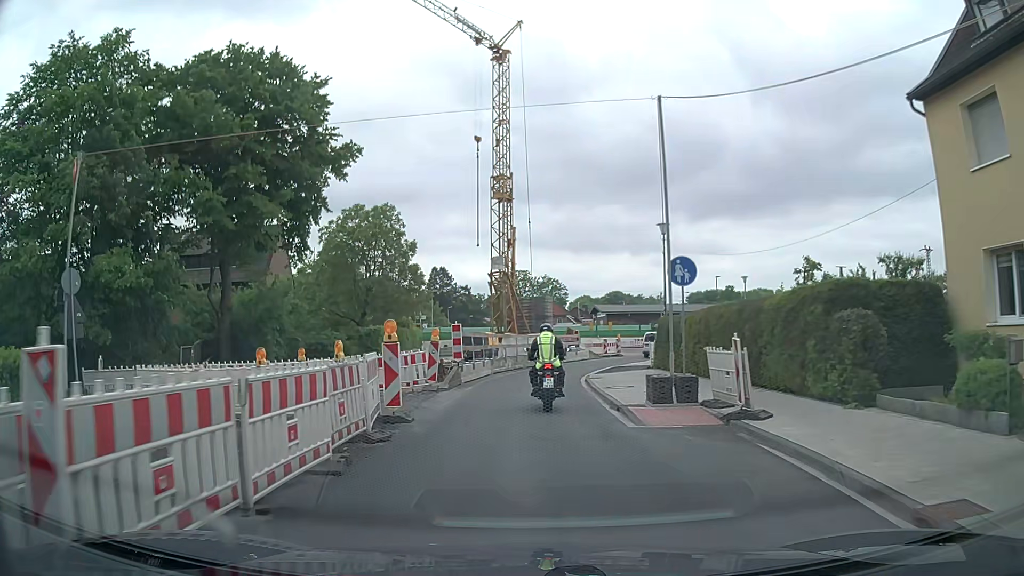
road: secondary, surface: asphalt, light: Day
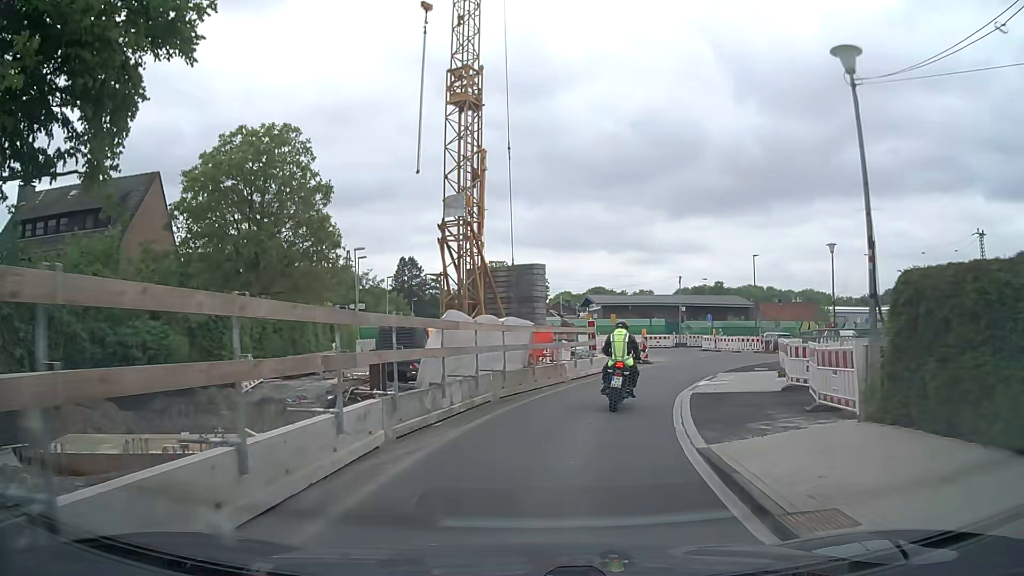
(+0.1, +18.4) m; +2°
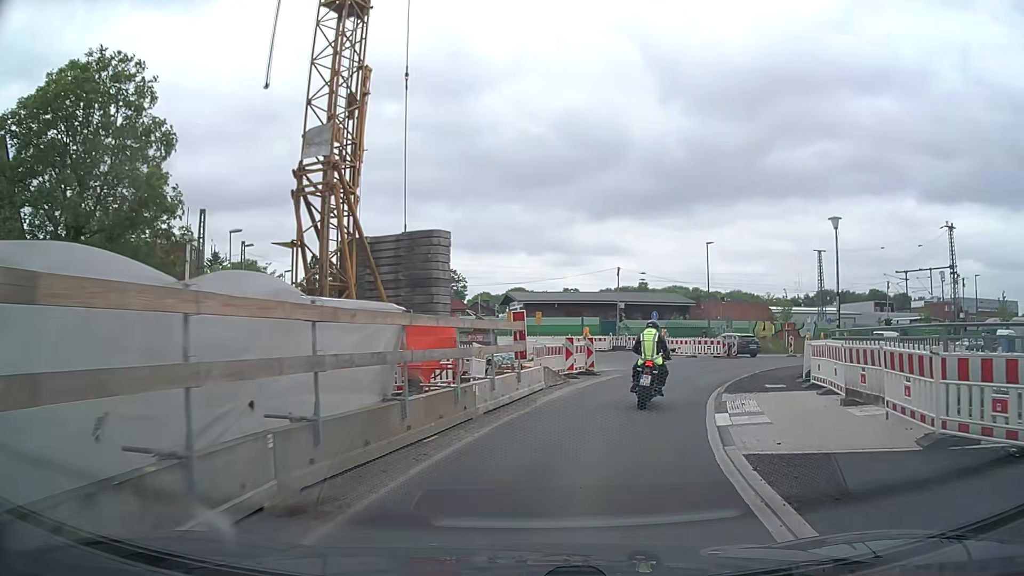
(+0.4, +8.9) m; +7°
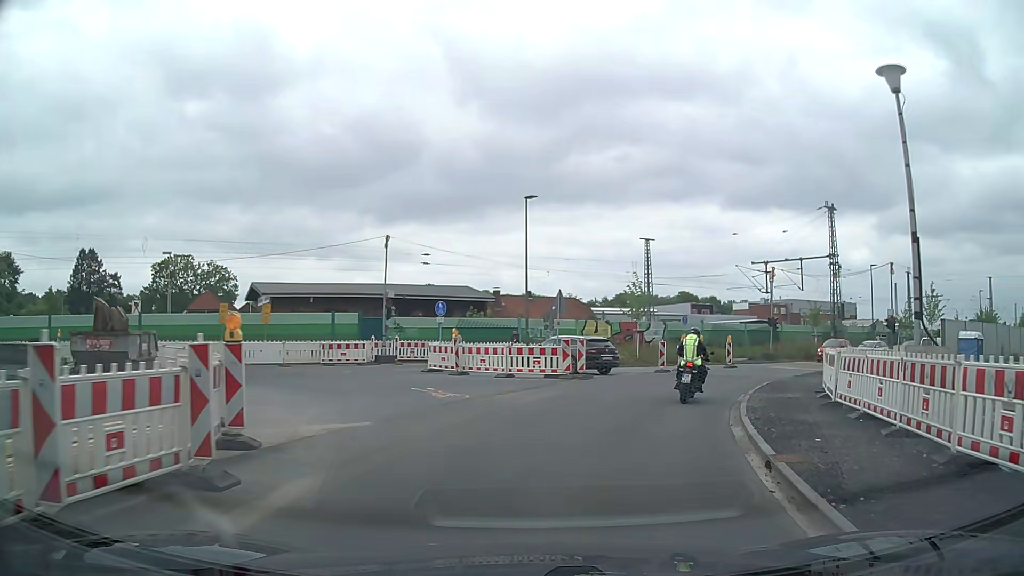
(+2.6, +17.0) m; +18°
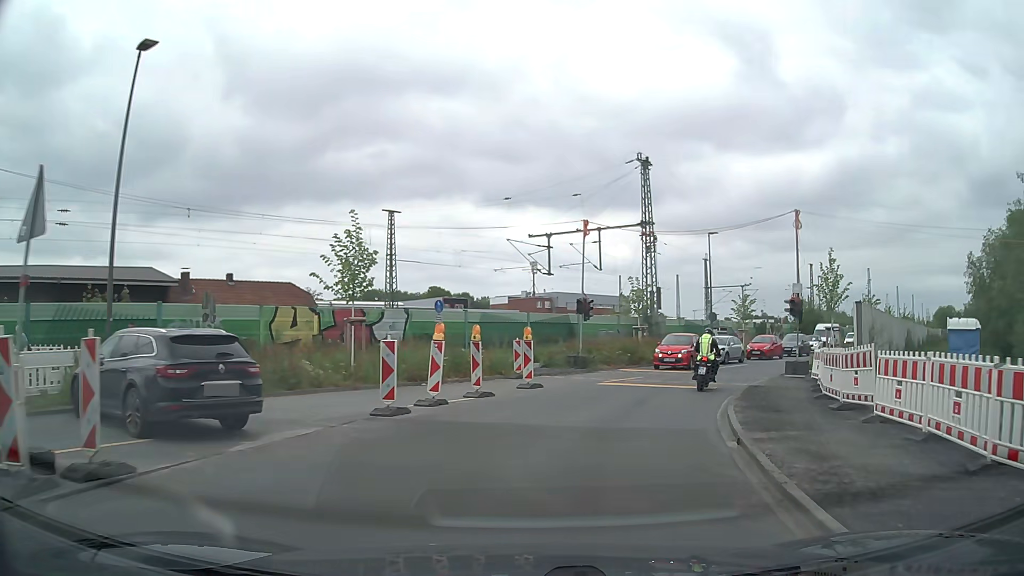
(+3.2, +16.8) m; +21°
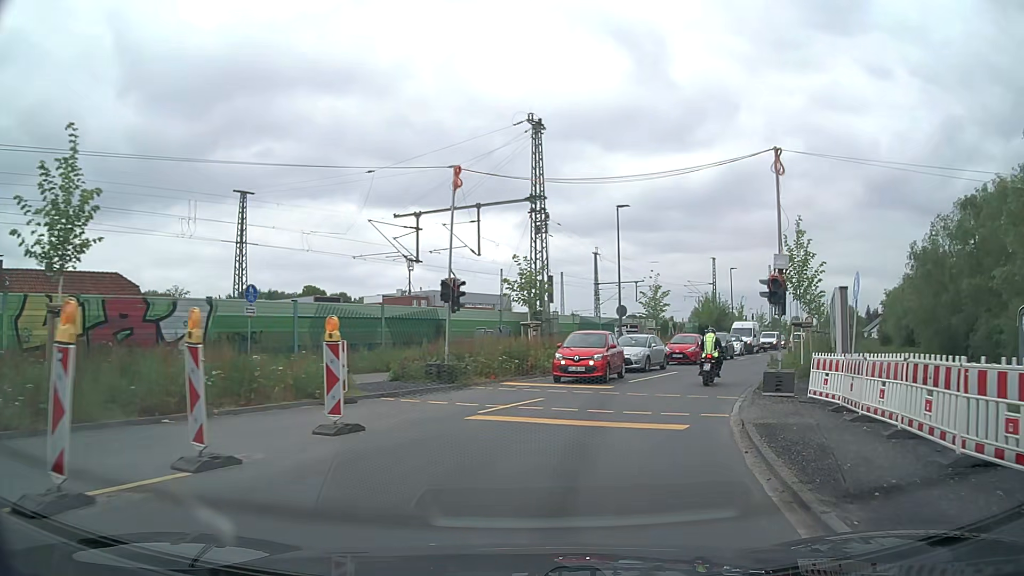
(+0.8, +8.9) m; +10°
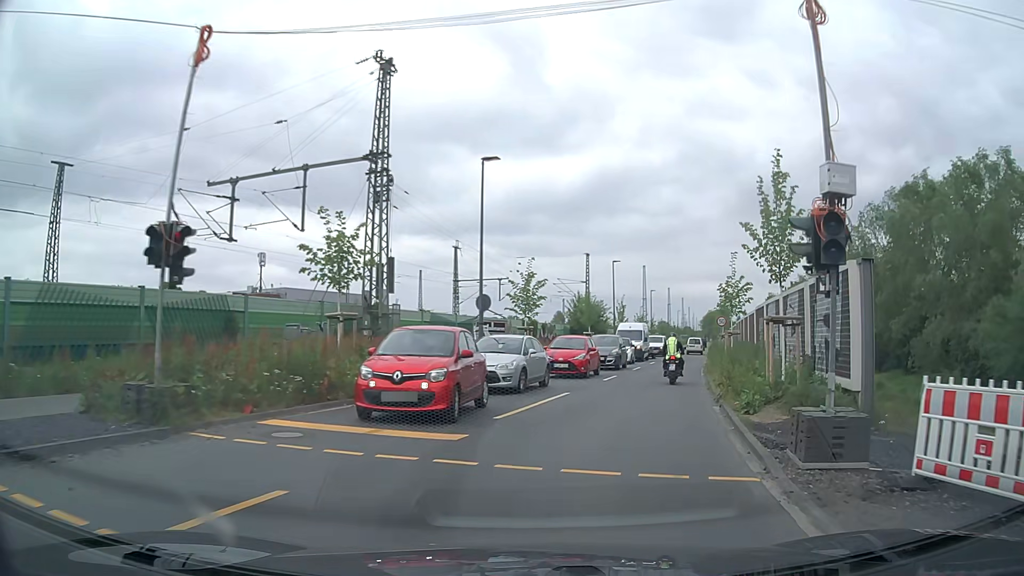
(+0.8, +9.4) m; +11°
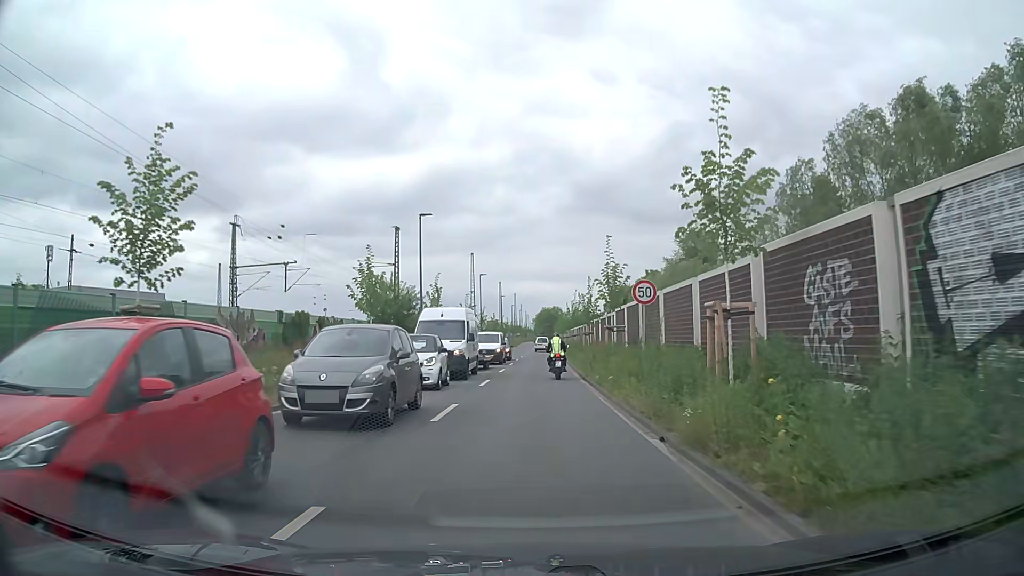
(+3.3, +20.6) m; +15°
(0, +10) (0, +20) (0, +30) (0, +40) (0, +50) (0, +60) (+1, +70) (+1, +80) (+1, +90) (+1, +100) m
